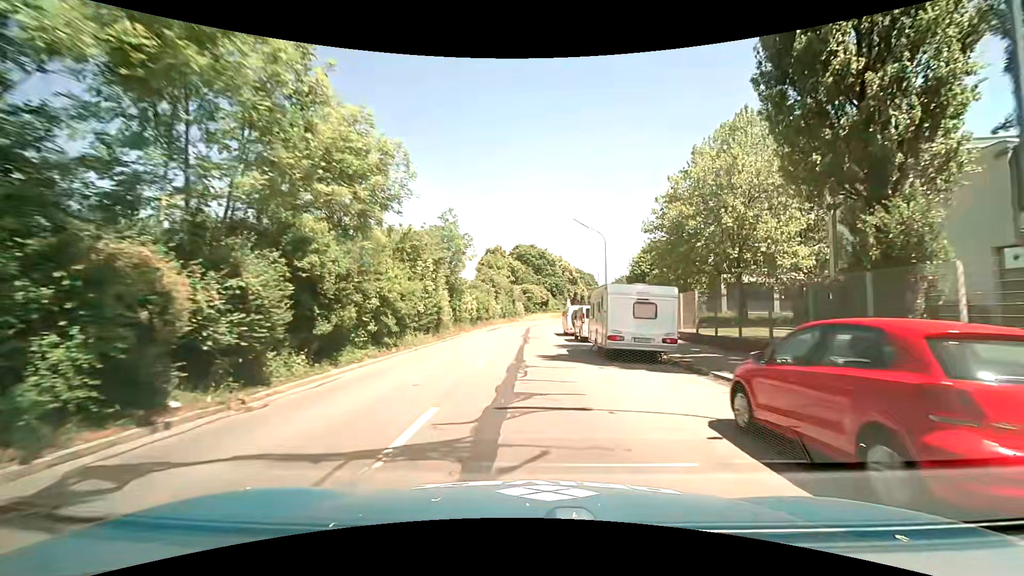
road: tertiary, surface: asphalt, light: Day
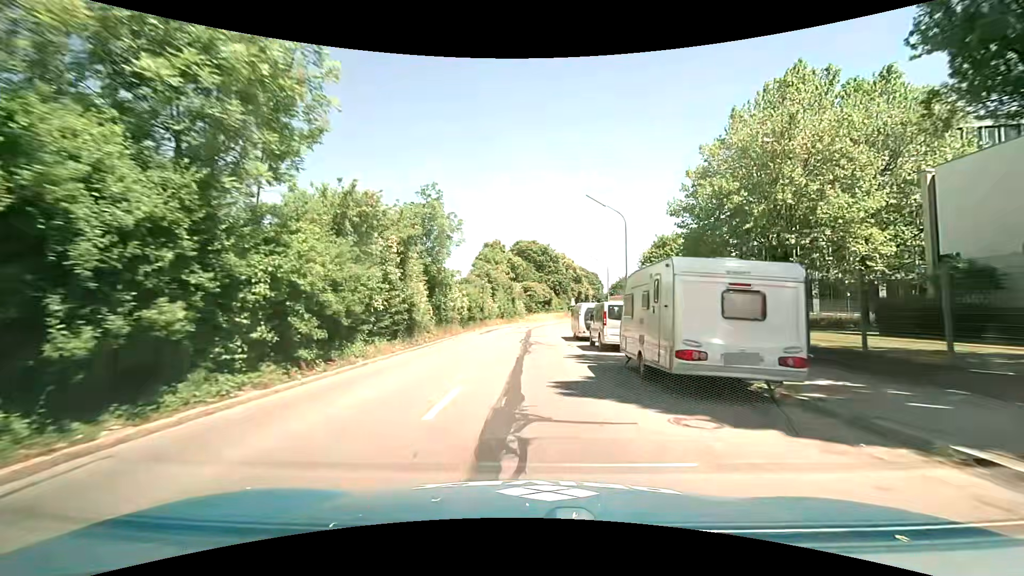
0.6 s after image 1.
(0.0, +7.1) m; 0°
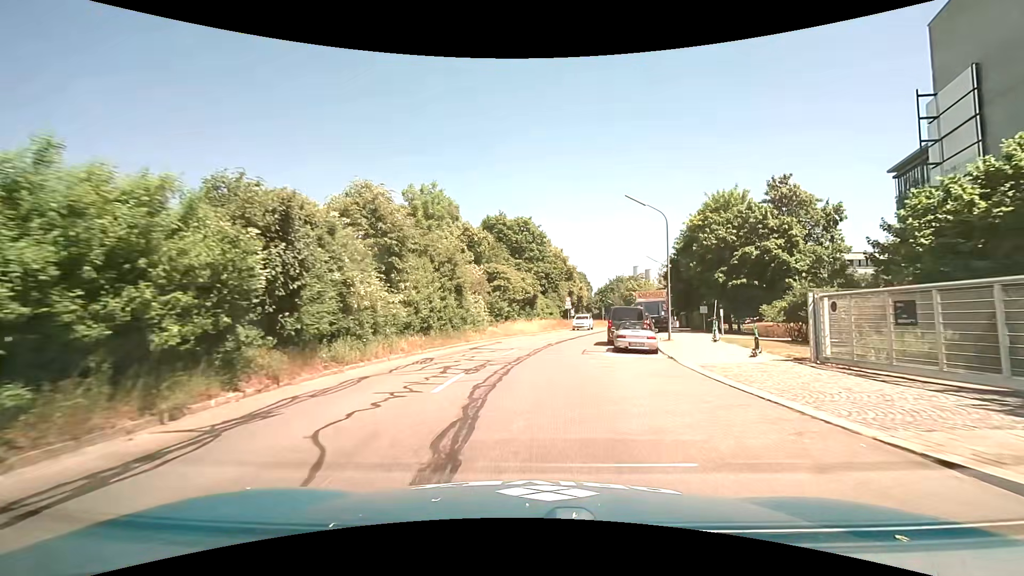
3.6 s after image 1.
(+0.1, +33.6) m; +2°
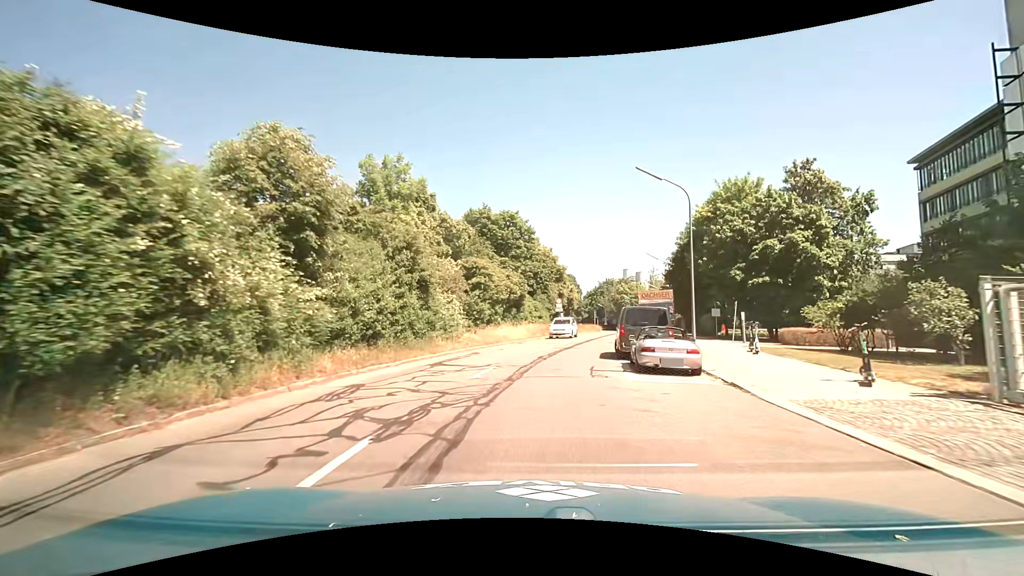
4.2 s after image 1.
(+0.1, +6.2) m; +2°
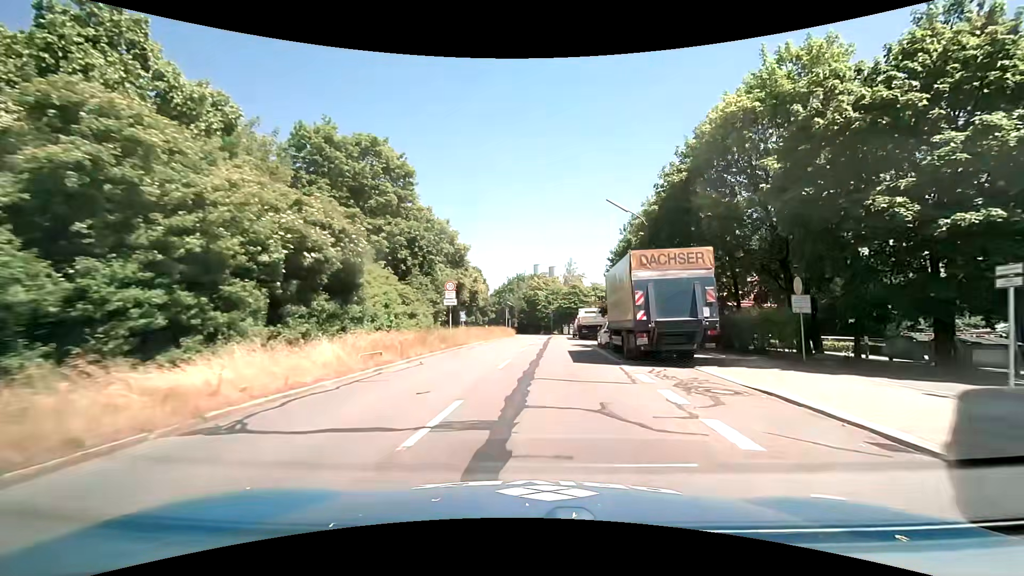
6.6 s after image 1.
(+2.1, +24.1) m; +10°
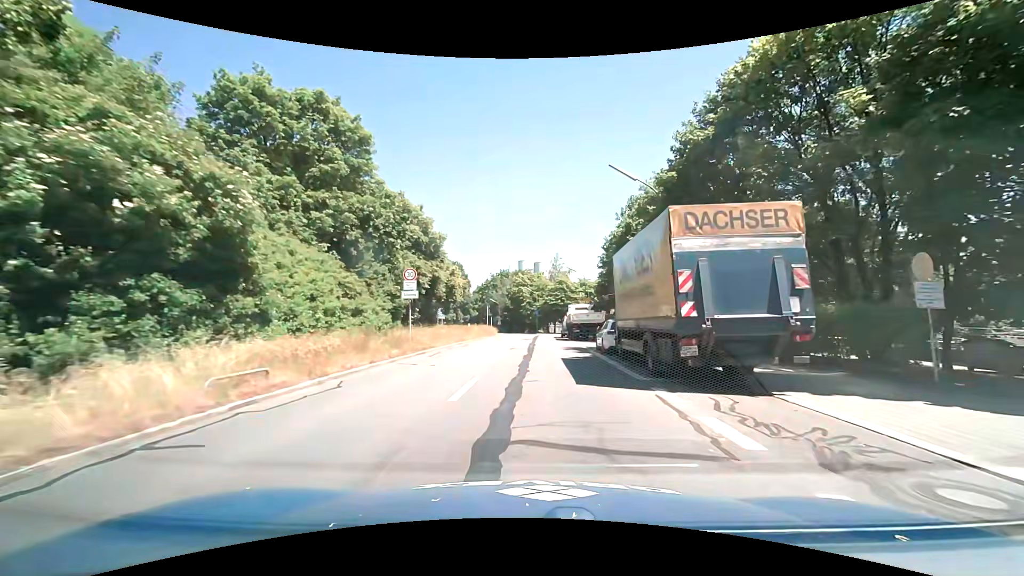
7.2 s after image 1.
(+0.2, +6.2) m; +2°
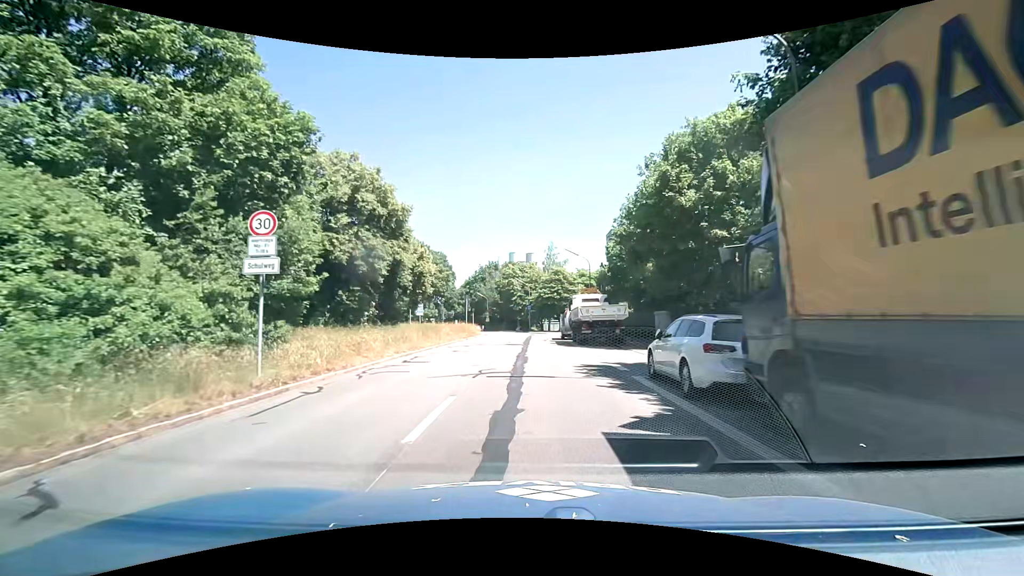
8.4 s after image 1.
(+0.2, +11.7) m; +1°
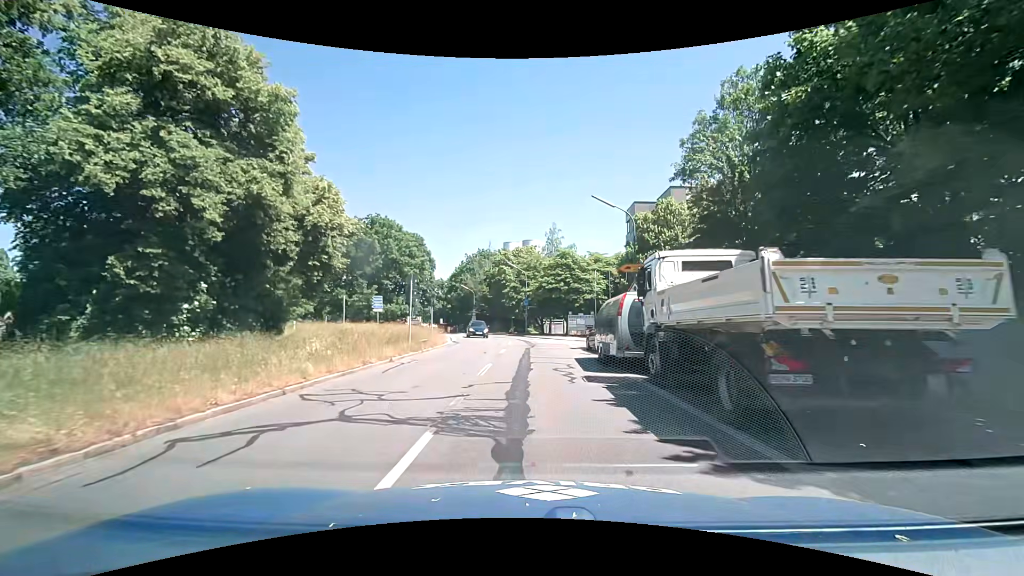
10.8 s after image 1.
(-0.1, +20.5) m; 0°
(0, +10) (0, +20) (0, +30) (0, +40) (-5, +49) (-15, +50) (-25, +50) (-34, +52) (-43, +58) (-49, +65) m
